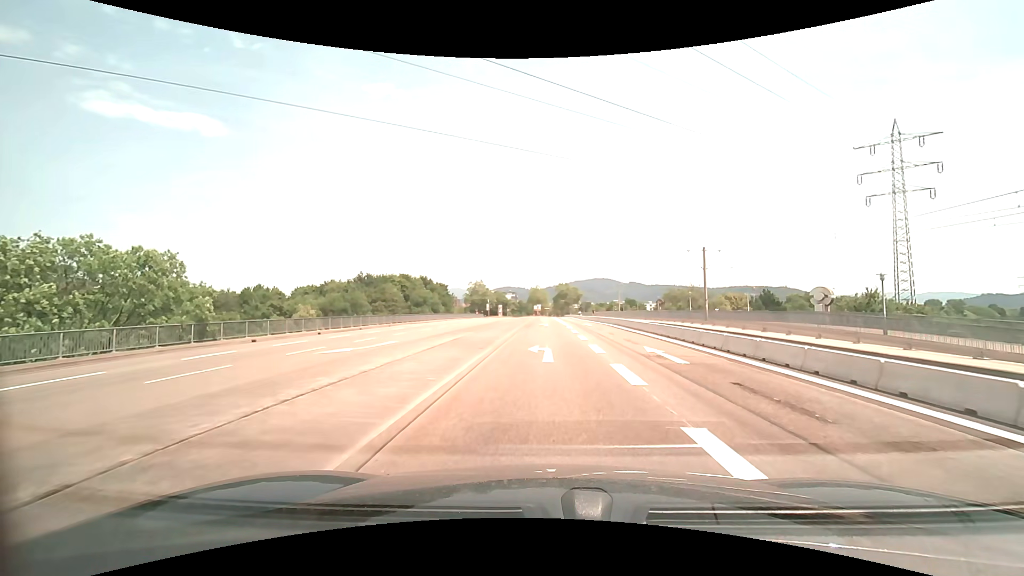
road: secondary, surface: asphalt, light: Day
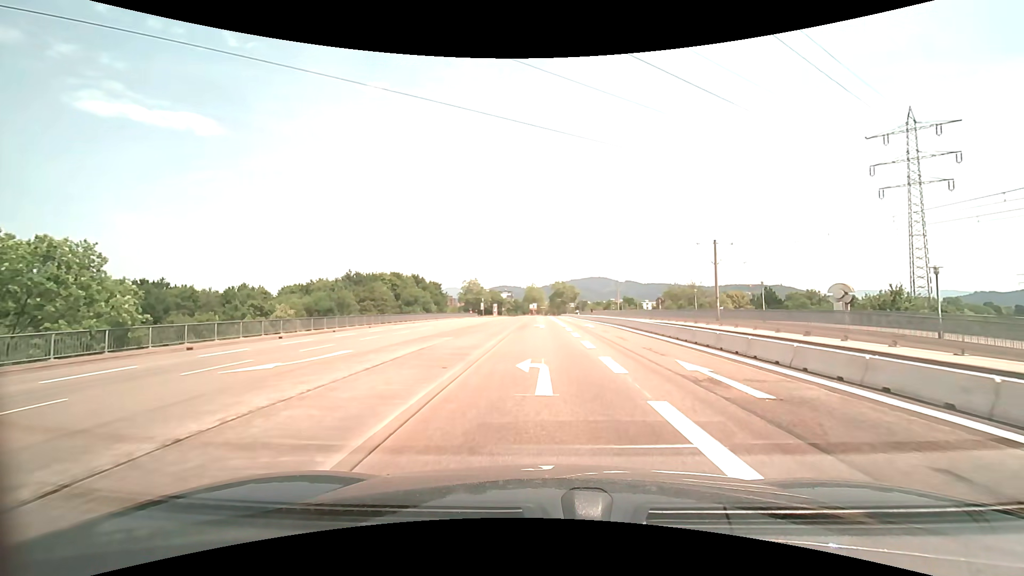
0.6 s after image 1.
(0.0, +4.6) m; 0°
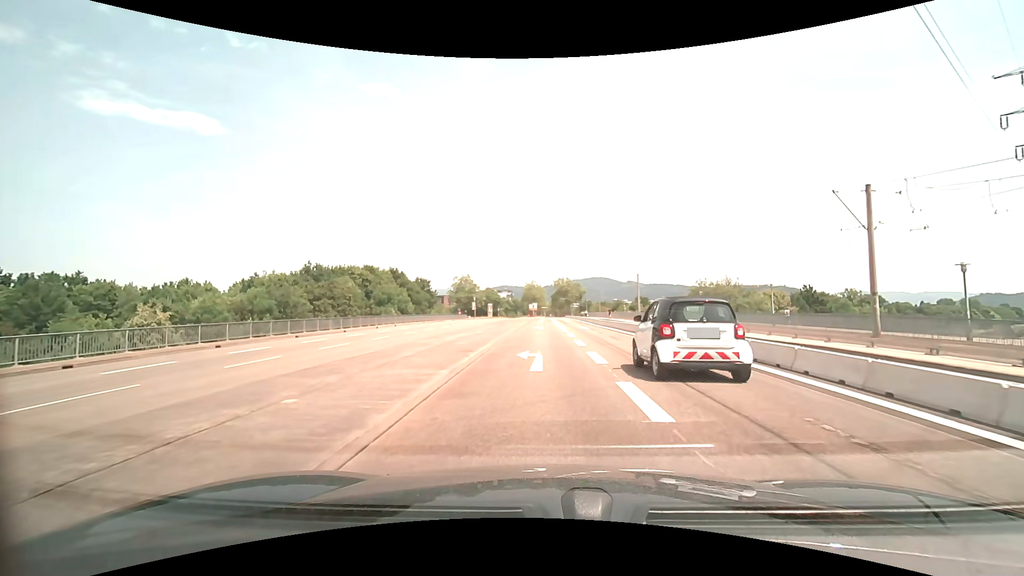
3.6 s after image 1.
(+0.2, +21.9) m; 0°
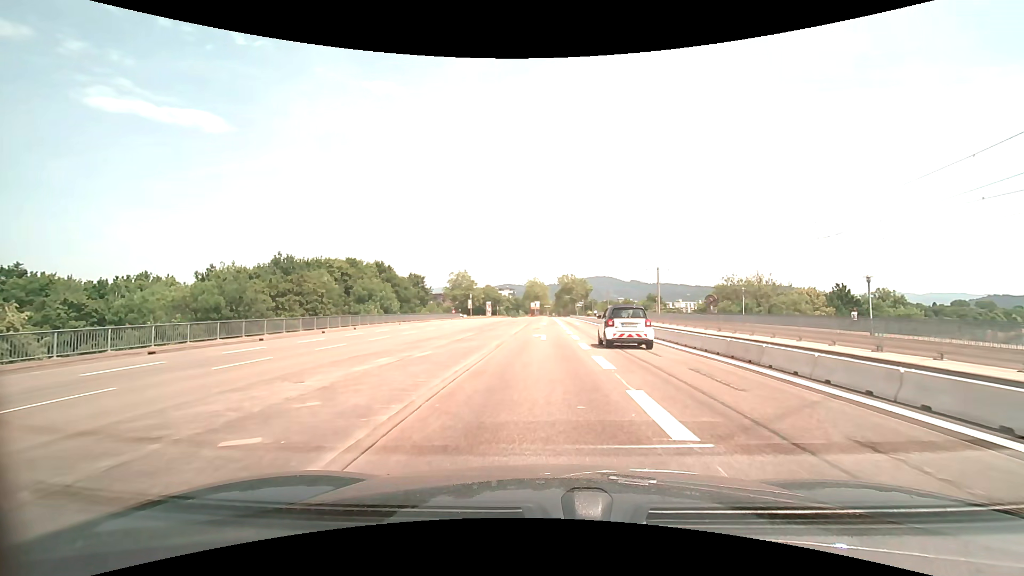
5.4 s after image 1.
(0.0, +12.6) m; 0°
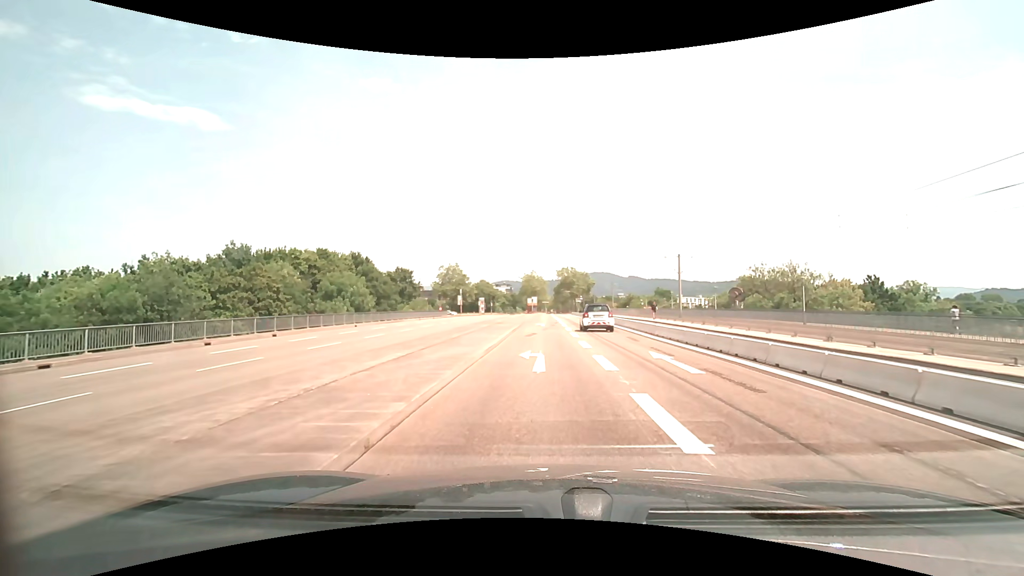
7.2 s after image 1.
(+0.1, +12.5) m; +1°
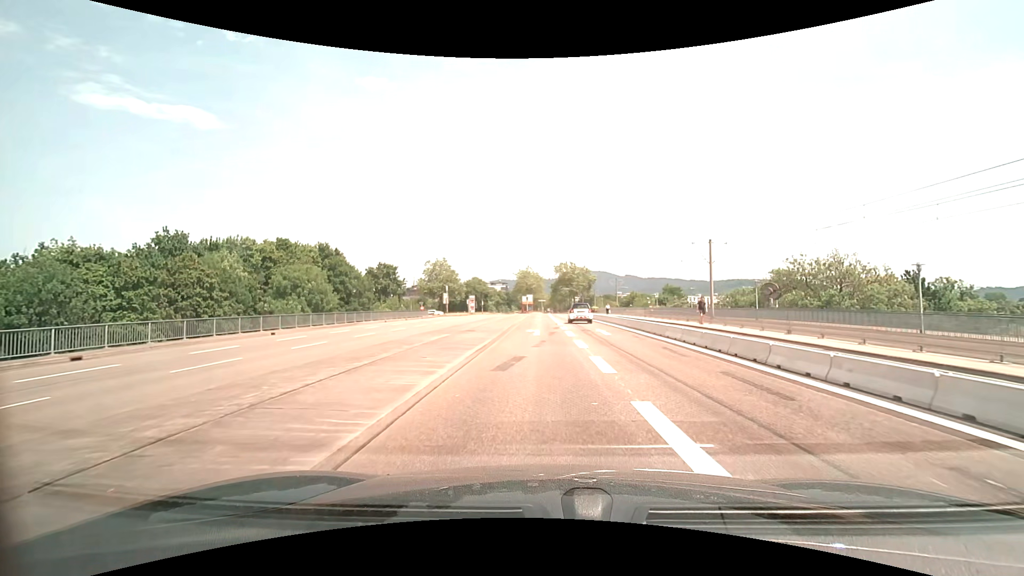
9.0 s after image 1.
(0.0, +12.6) m; 0°
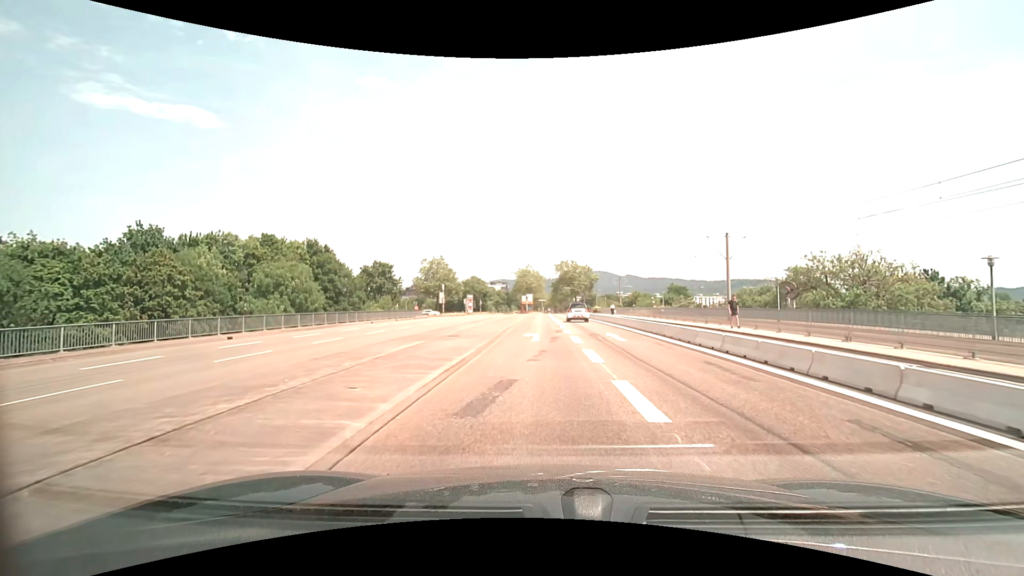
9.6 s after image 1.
(0.0, +4.3) m; 0°
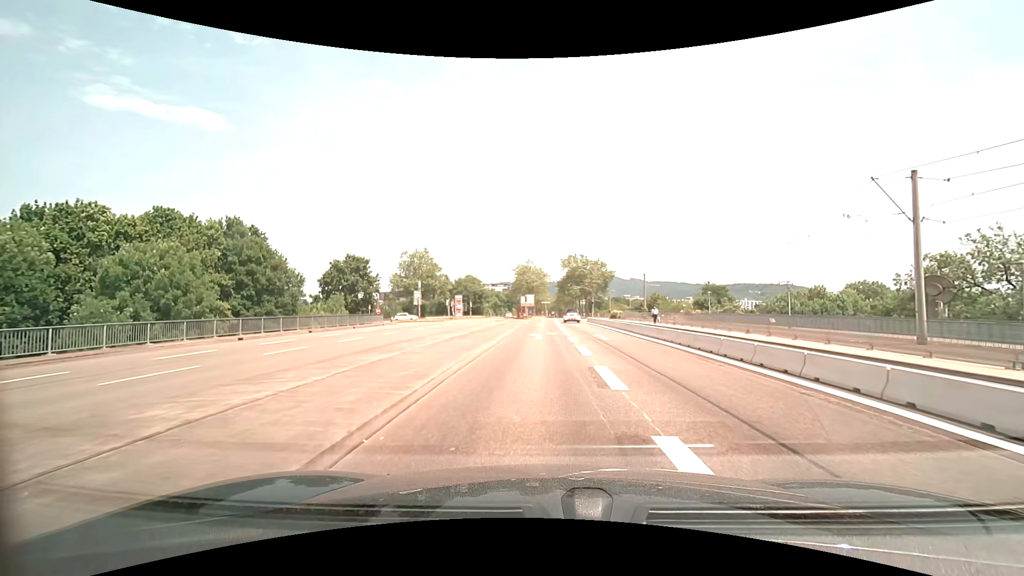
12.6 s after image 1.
(0.0, +21.5) m; -1°
(0, +10) (0, +20) (0, +30) (0, +40) (0, +50) (0, +60) (0, +70) (0, +80) (-5, +89) (-14, +93) m
